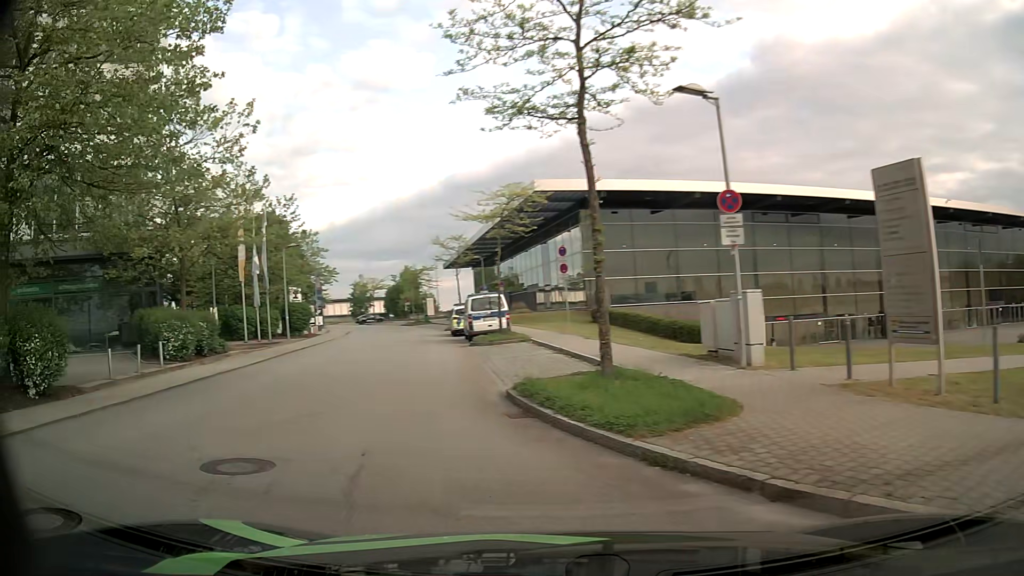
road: residential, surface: asphalt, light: Day
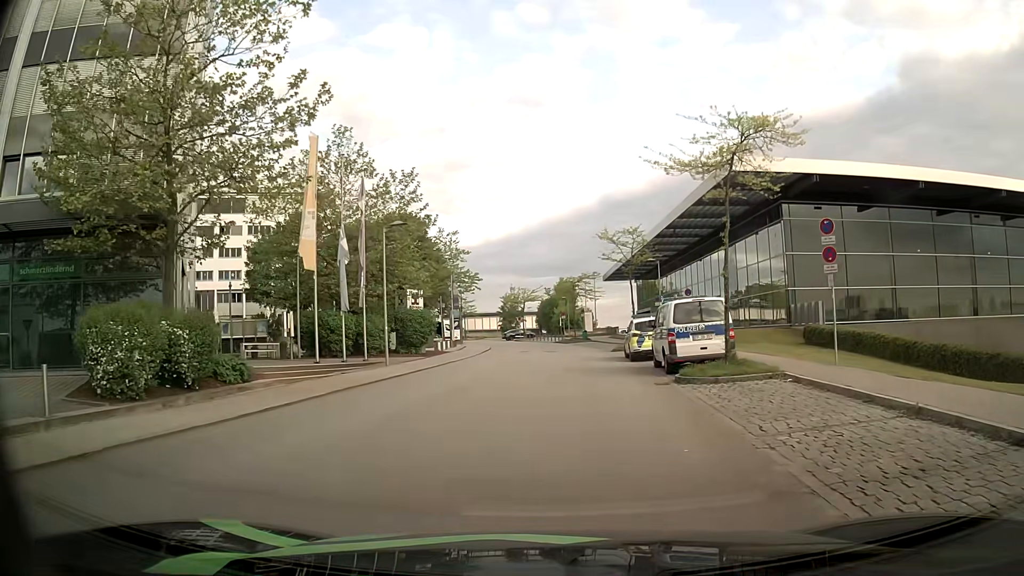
(-2.2, +11.2) m; -14°
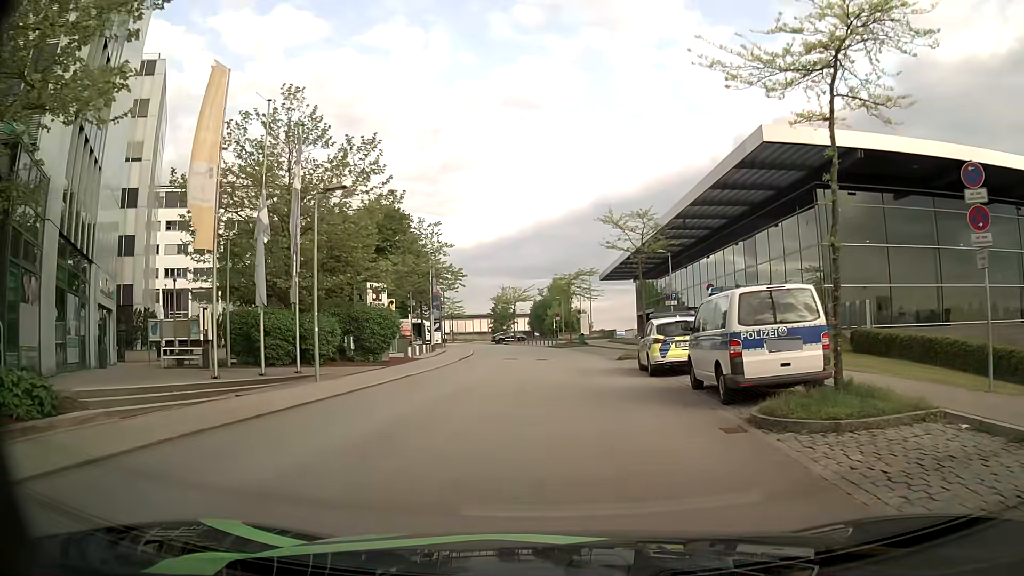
(+0.1, +6.9) m; +1°
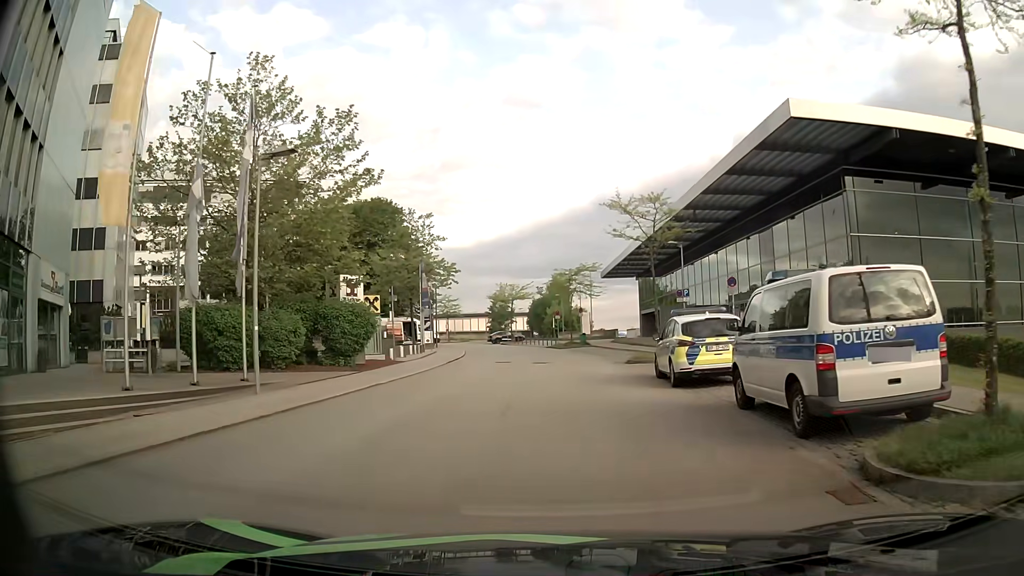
(0.0, +3.8) m; 0°
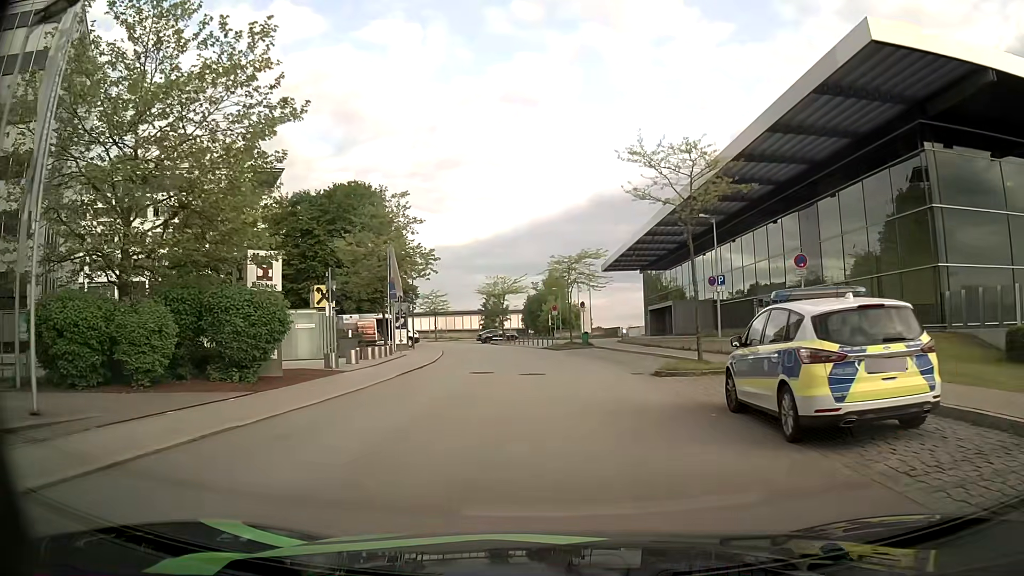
(0.0, +8.0) m; 0°
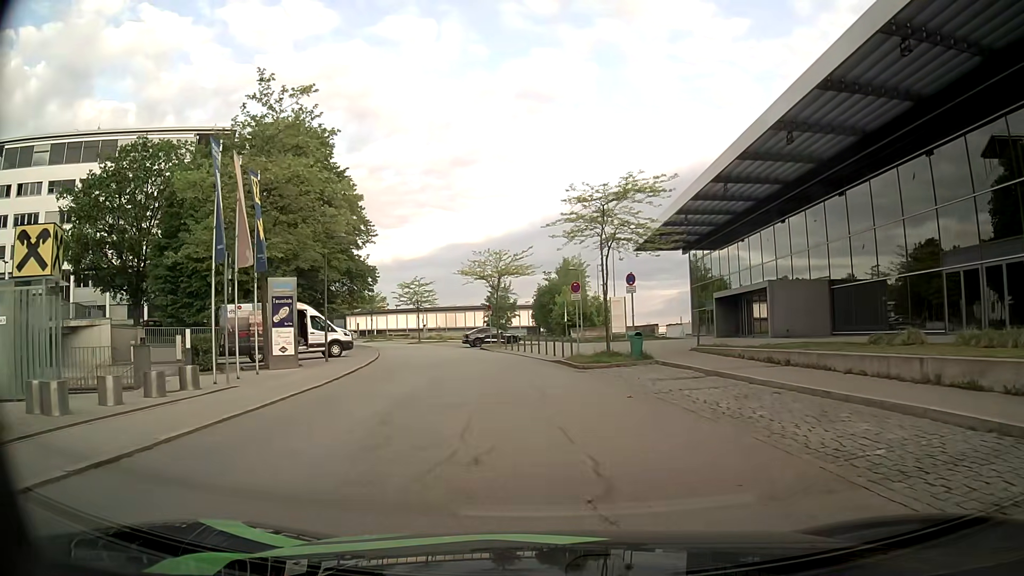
(+0.1, +20.8) m; -1°
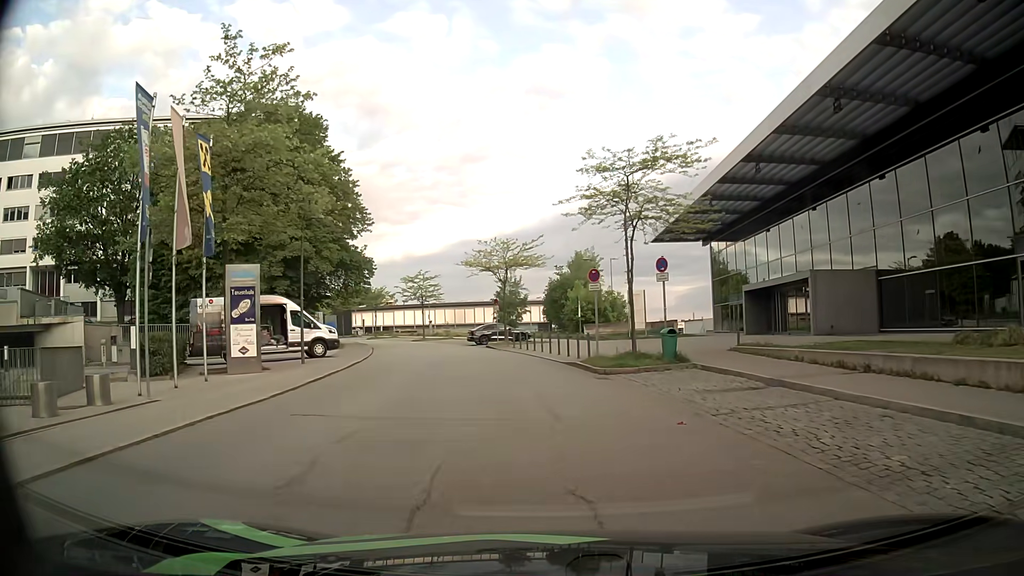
(0.0, +3.9) m; -1°
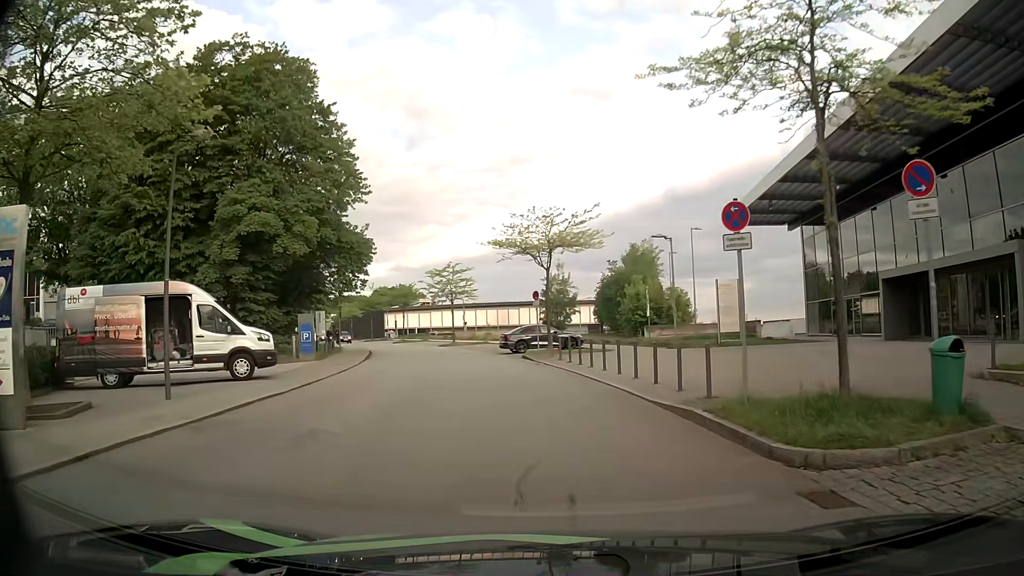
(-0.5, +11.4) m; -4°
